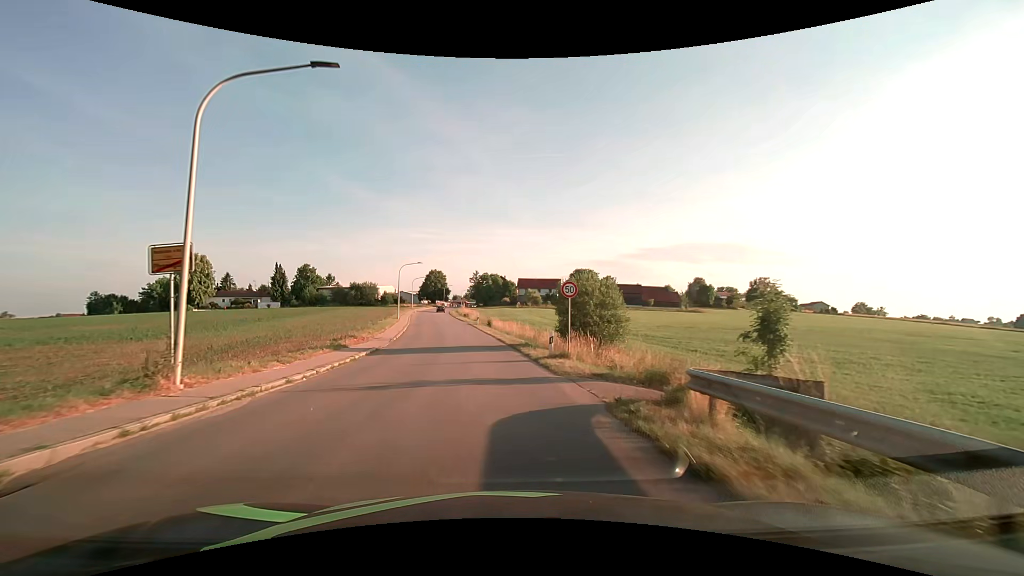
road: tertiary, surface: asphalt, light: Day
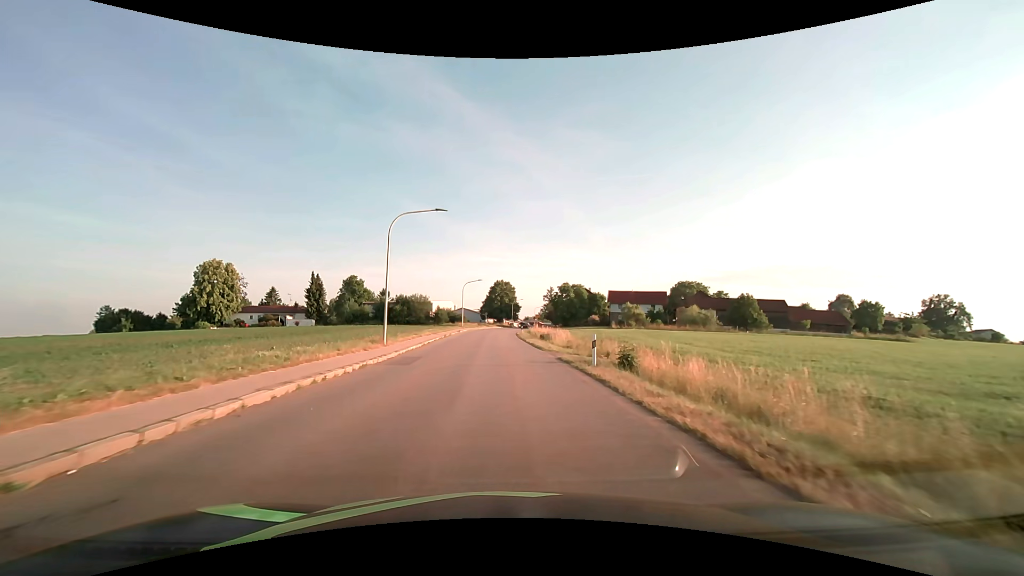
(-3.7, +37.5) m; -9°
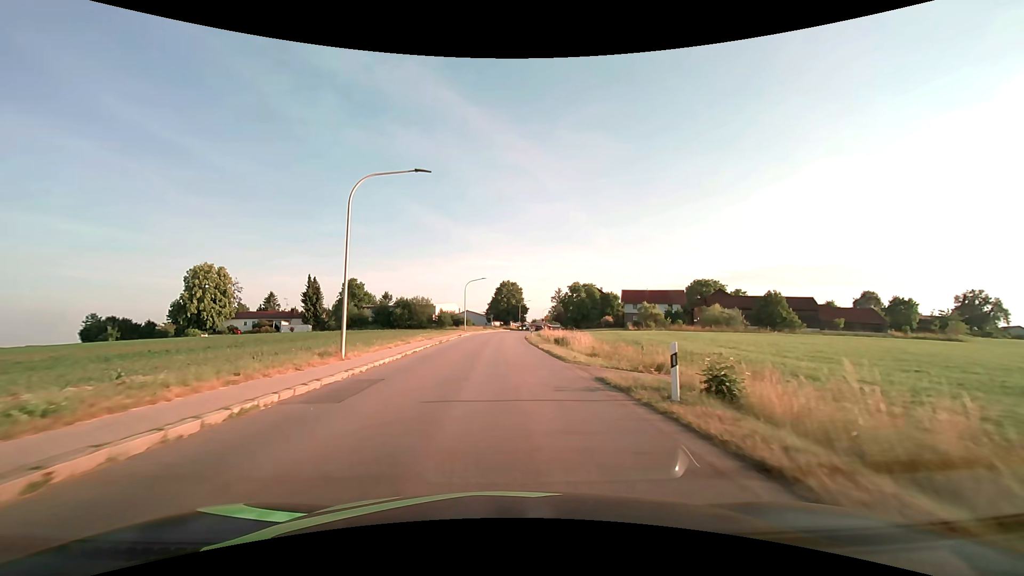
(-0.1, +7.4) m; -1°
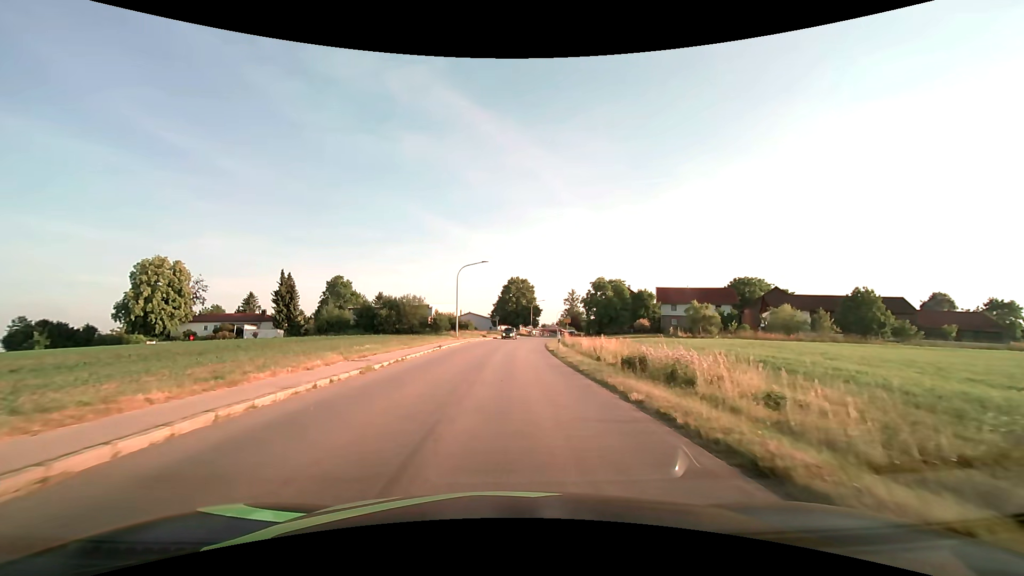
(-0.4, +20.9) m; -1°
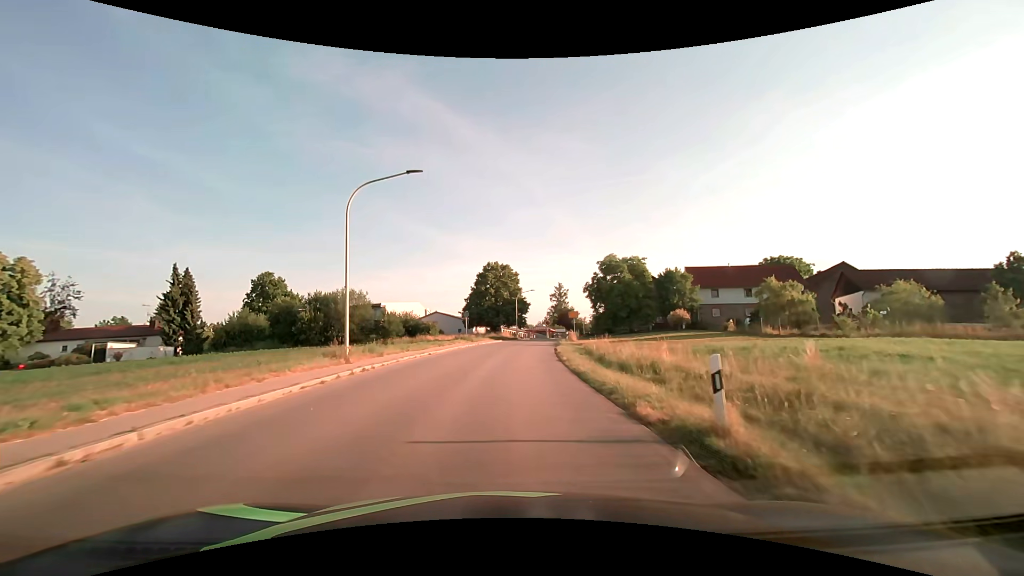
(+0.5, +27.4) m; +2°
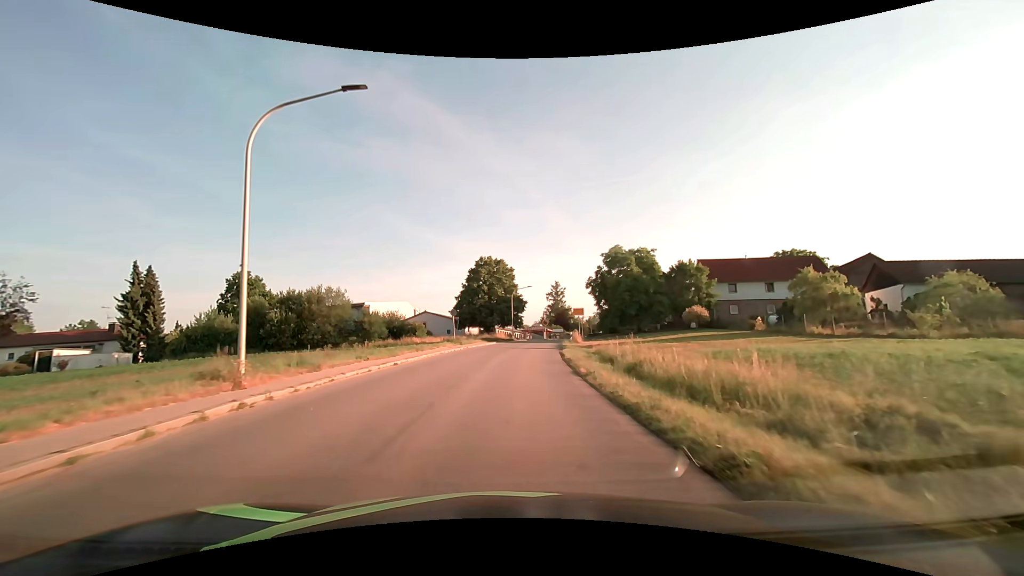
(0.0, +7.0) m; +1°
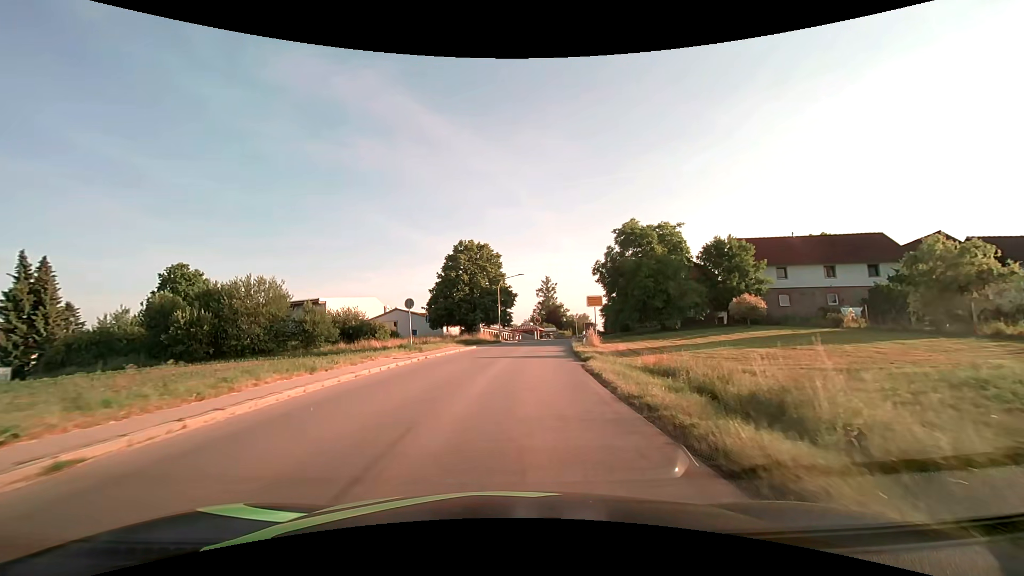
(+0.2, +14.0) m; +1°
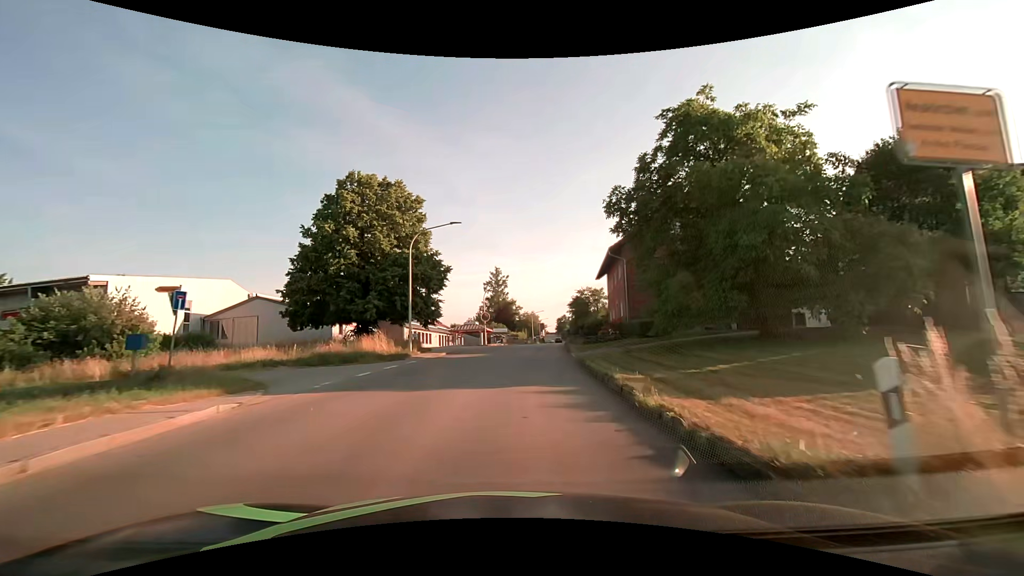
(+1.2, +27.1) m; +6°
(0, +10) (+1, +20) (+1, +30) (+2, +40) (+3, +50) (+4, +60) (+6, +70) (+7, +80) (+9, +89) (+10, +99) m
